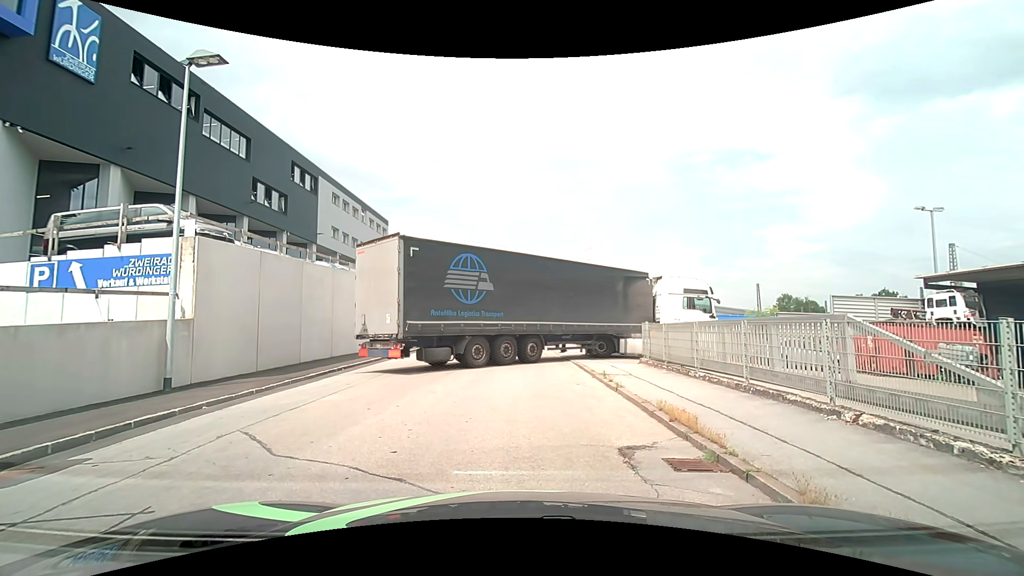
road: residential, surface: asphalt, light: Day
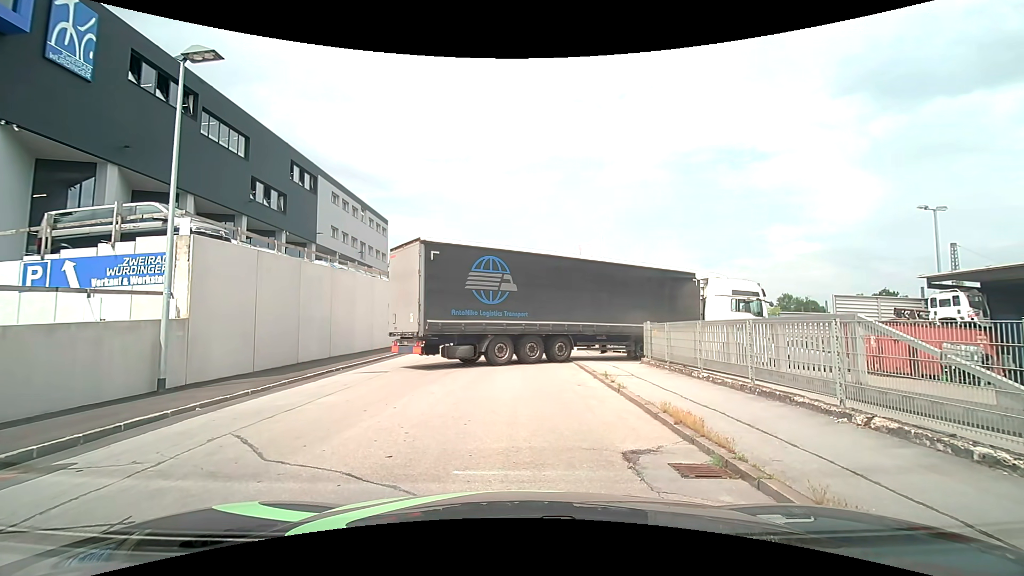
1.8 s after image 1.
(0.0, +0.2) m; 0°
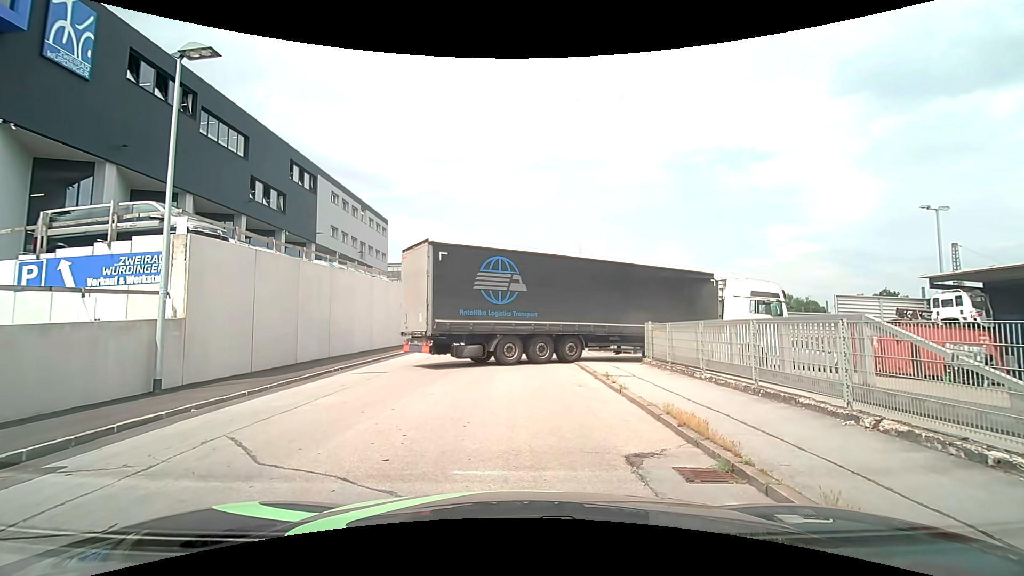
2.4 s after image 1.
(0.0, +0.1) m; 0°
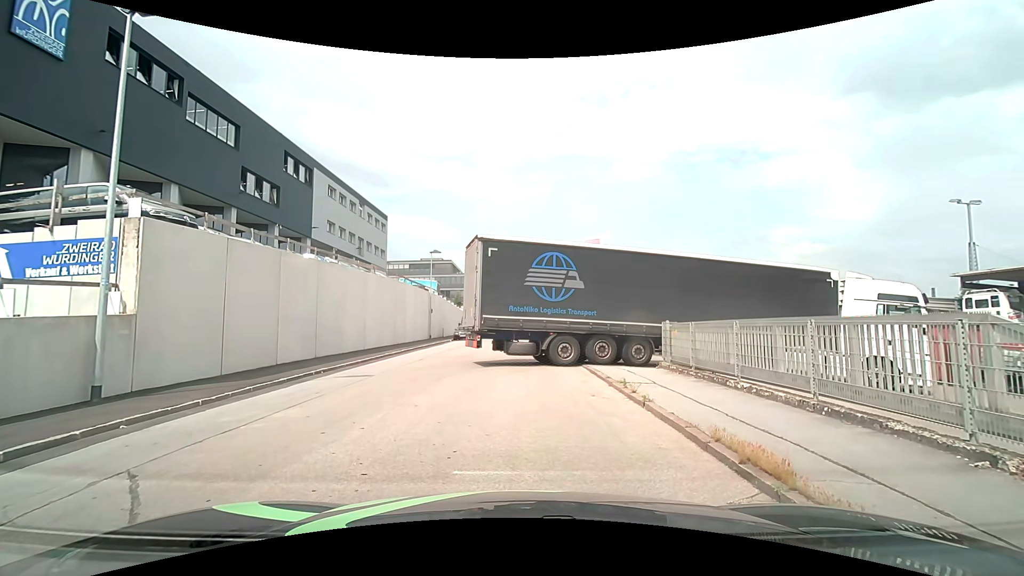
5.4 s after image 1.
(0.0, +1.7) m; 0°
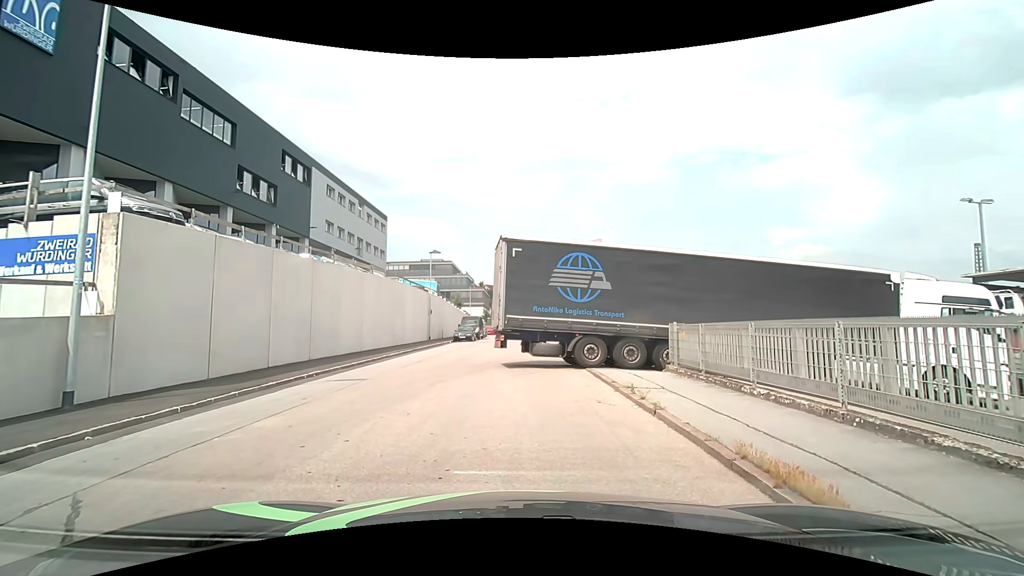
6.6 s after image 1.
(0.0, +0.6) m; 0°
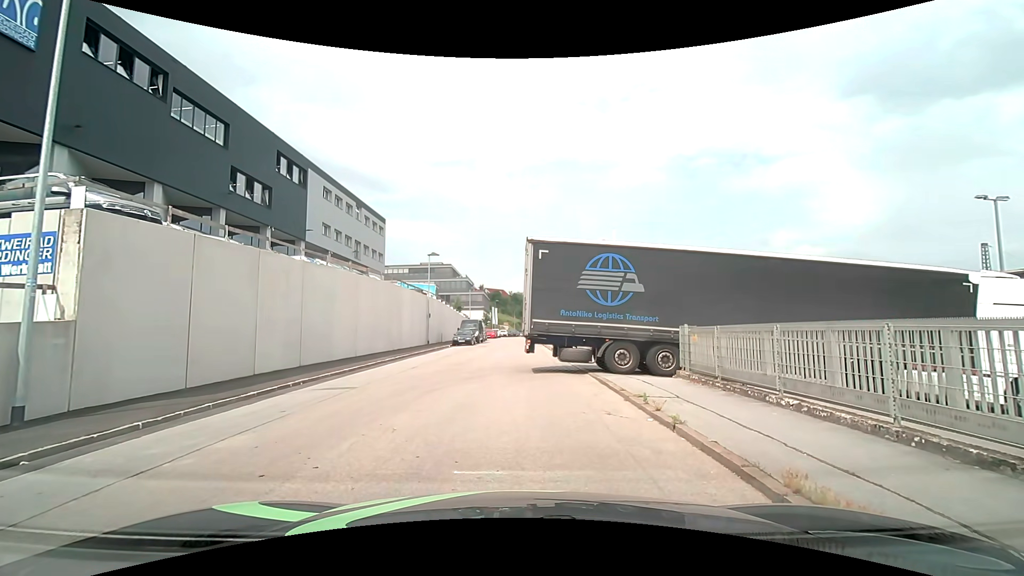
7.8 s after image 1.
(0.0, +0.9) m; 0°
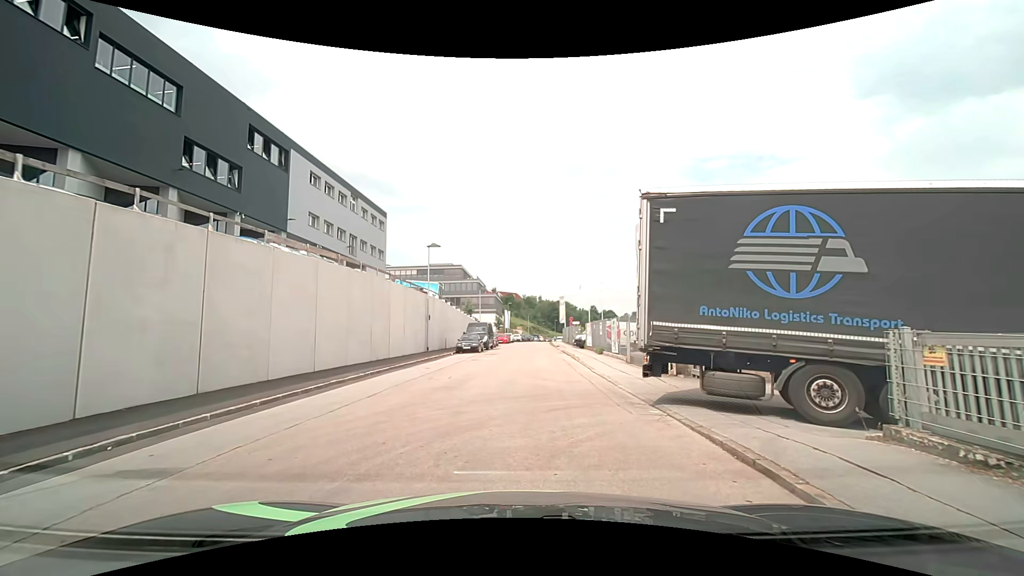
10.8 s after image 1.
(-0.4, +7.3) m; -5°
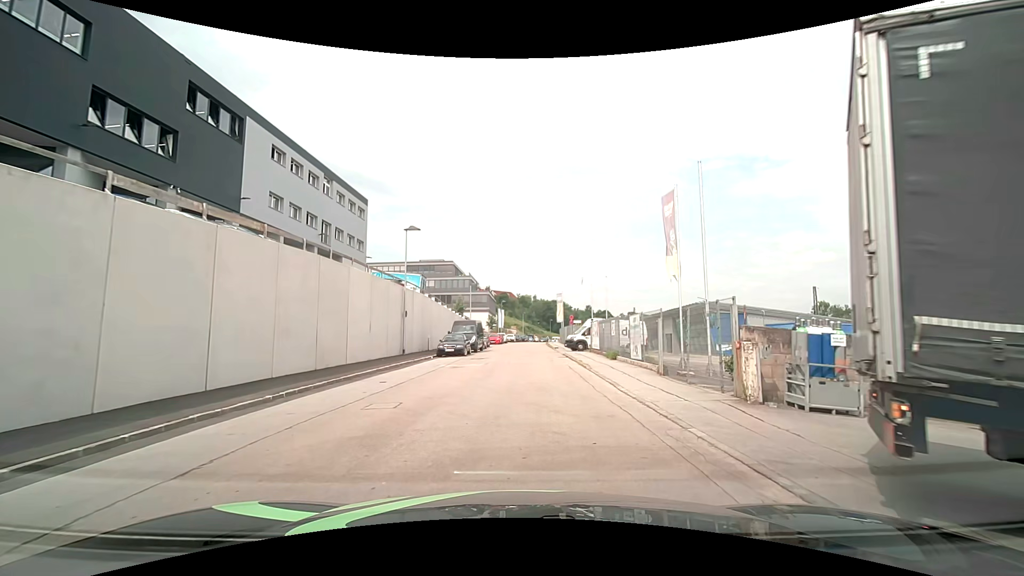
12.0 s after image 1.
(+0.1, +6.3) m; +2°
(0, +10) (0, +20) (0, +30) (0, +40) (+1, +50) (+1, +60) (+1, +70) (+1, +80) (+2, +90) (+3, +100) m
